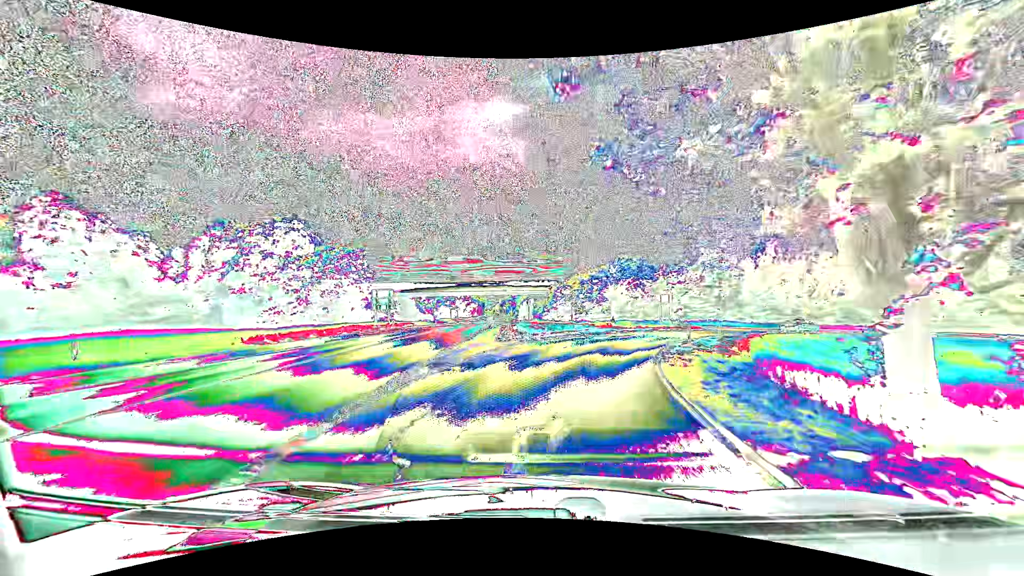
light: Day
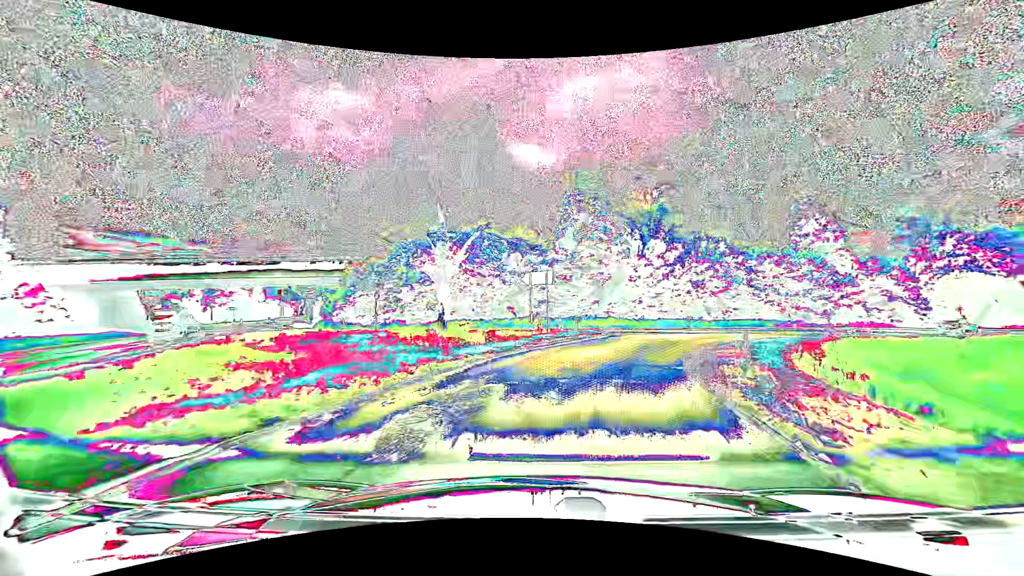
(+3.6, +25.3) m; +18°
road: primary_link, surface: asphalt
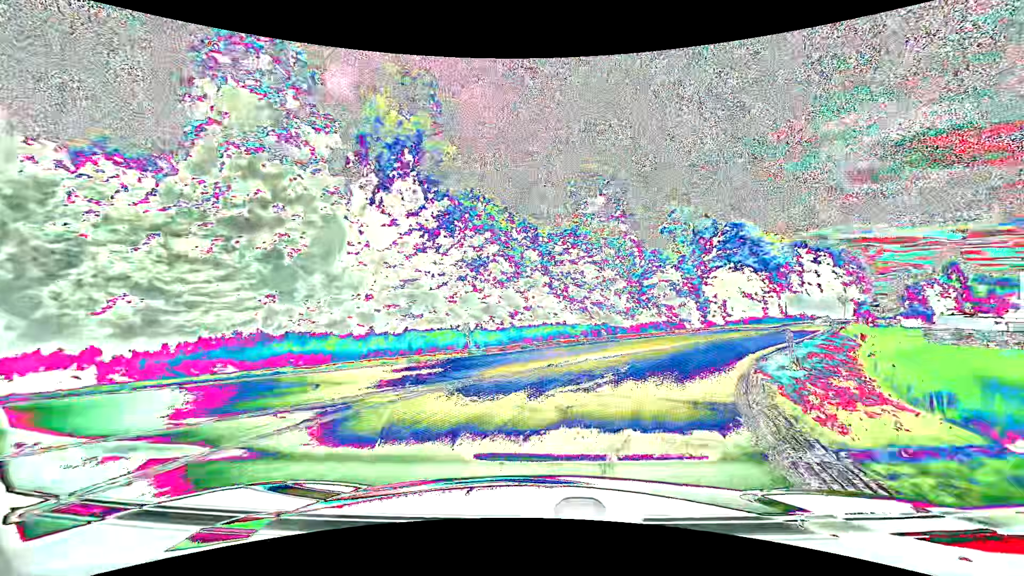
(+5.2, +23.0) m; +26°
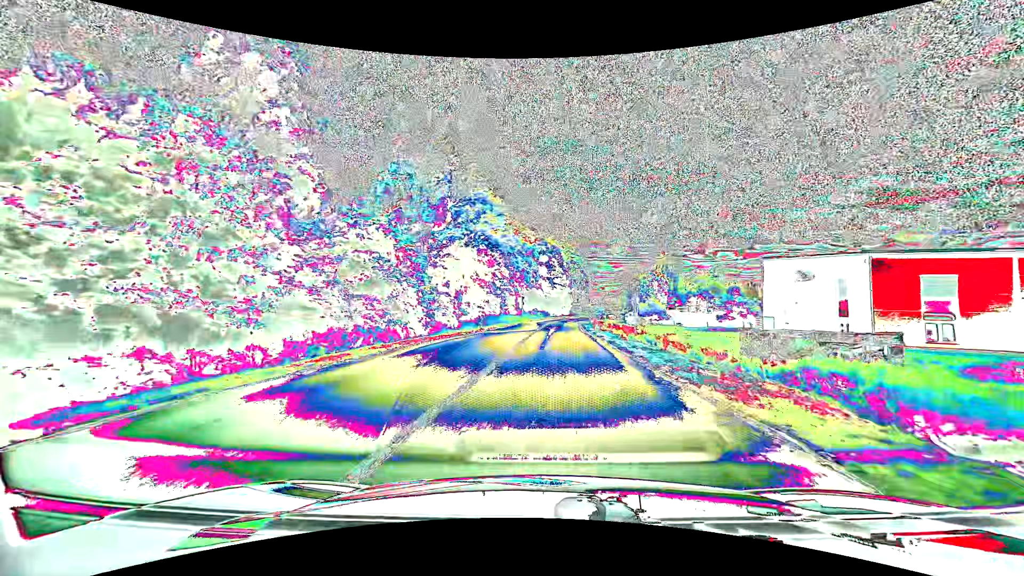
(+7.1, +22.0) m; +30°
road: primary
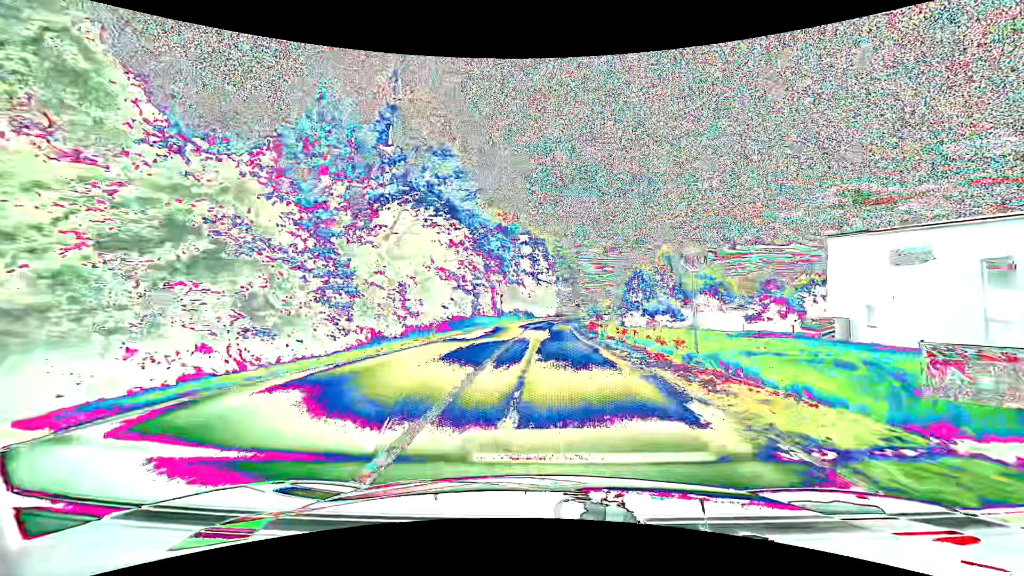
(+0.2, +12.6) m; +2°
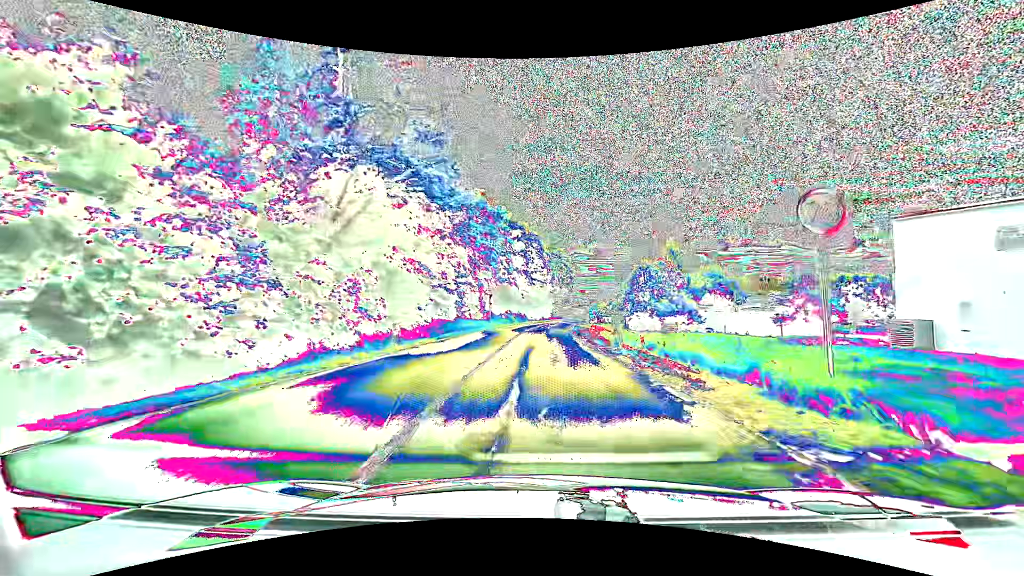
(+0.1, +6.6) m; +1°
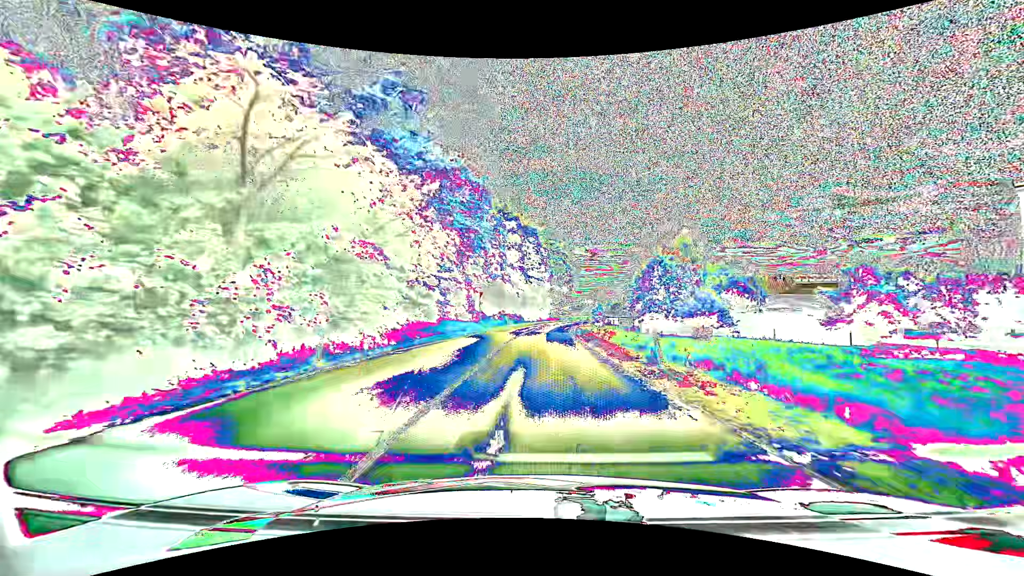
(0.0, +6.8) m; 0°
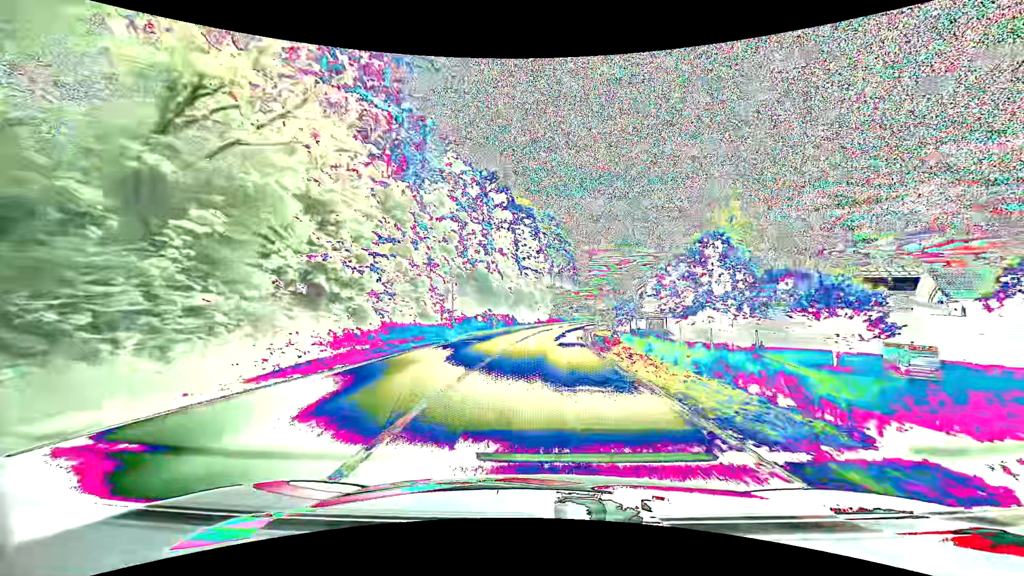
(+0.1, +14.3) m; 0°
(0, +10) (0, +20) (+1, +30) (+2, +40) (+4, +50) (+6, +60) (+8, +69) (+11, +79) (+14, +88) (+17, +98) m
